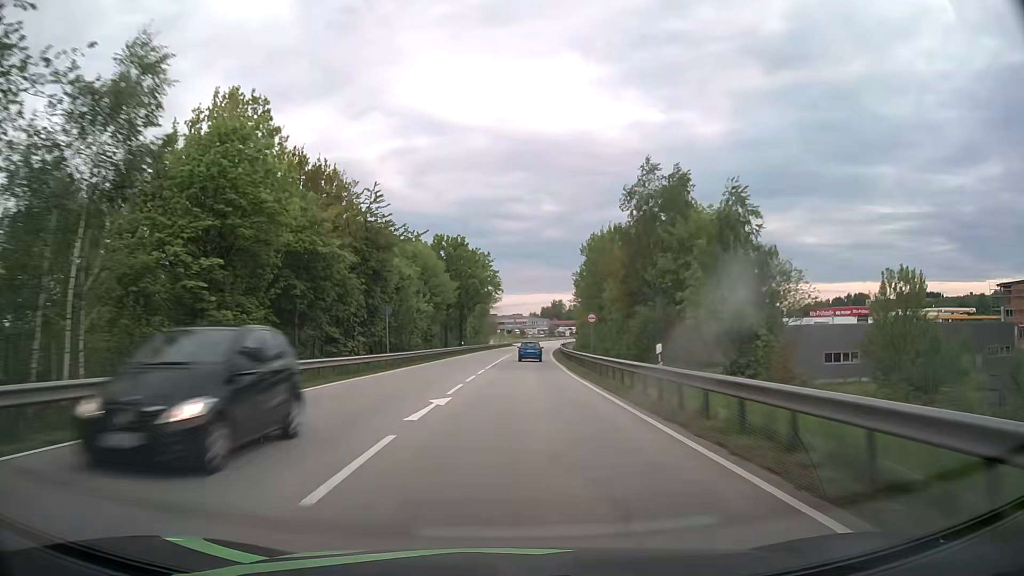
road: primary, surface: asphalt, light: Day
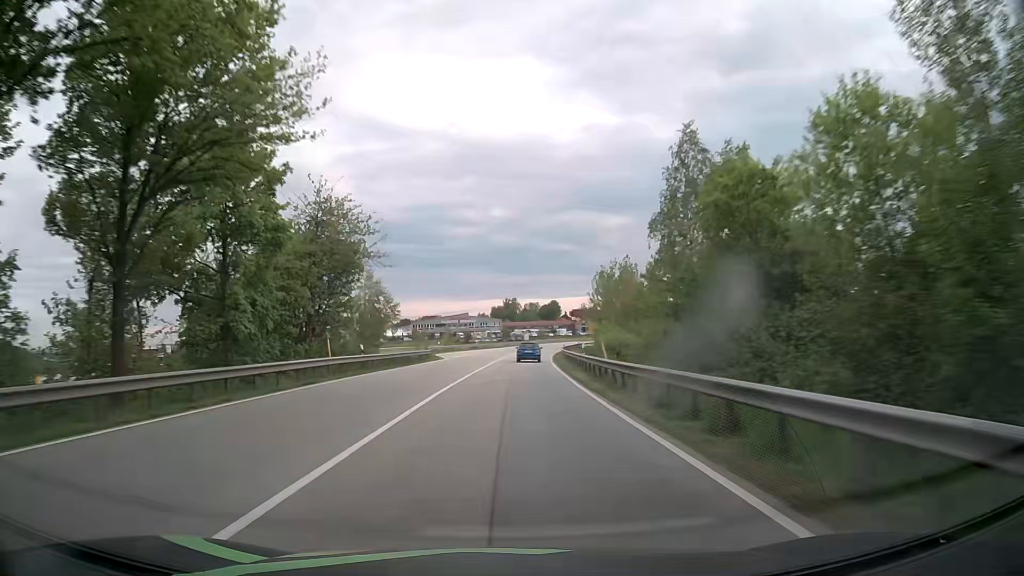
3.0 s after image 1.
(+3.5, +78.8) m; +4°
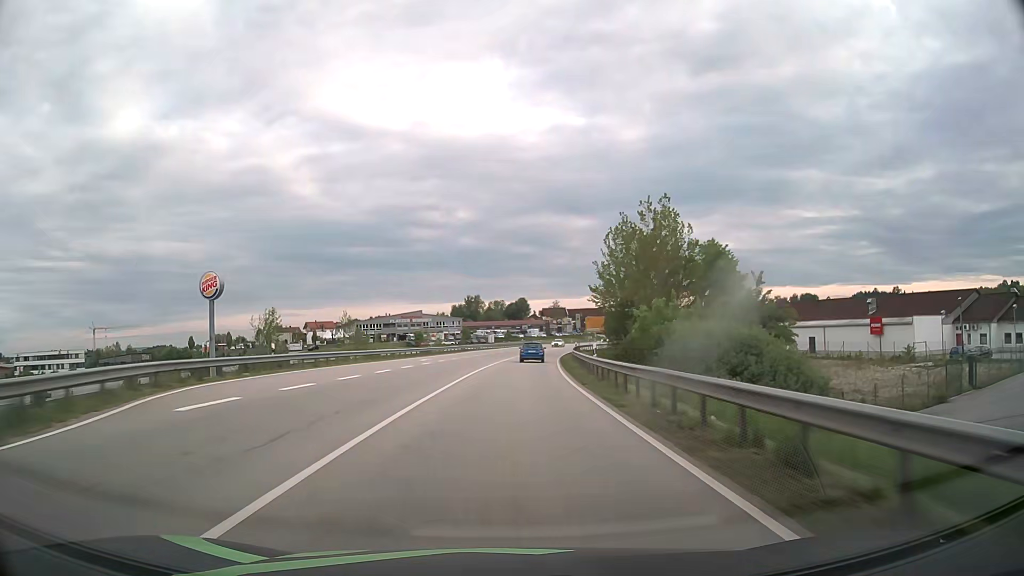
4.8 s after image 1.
(+1.2, +47.1) m; +3°
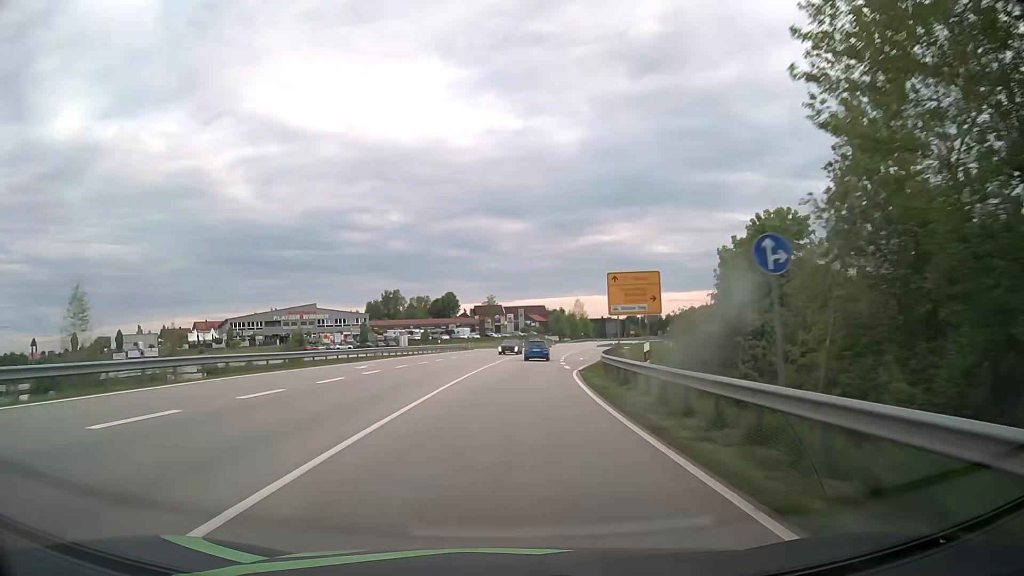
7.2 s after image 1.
(+2.8, +62.3) m; +6°
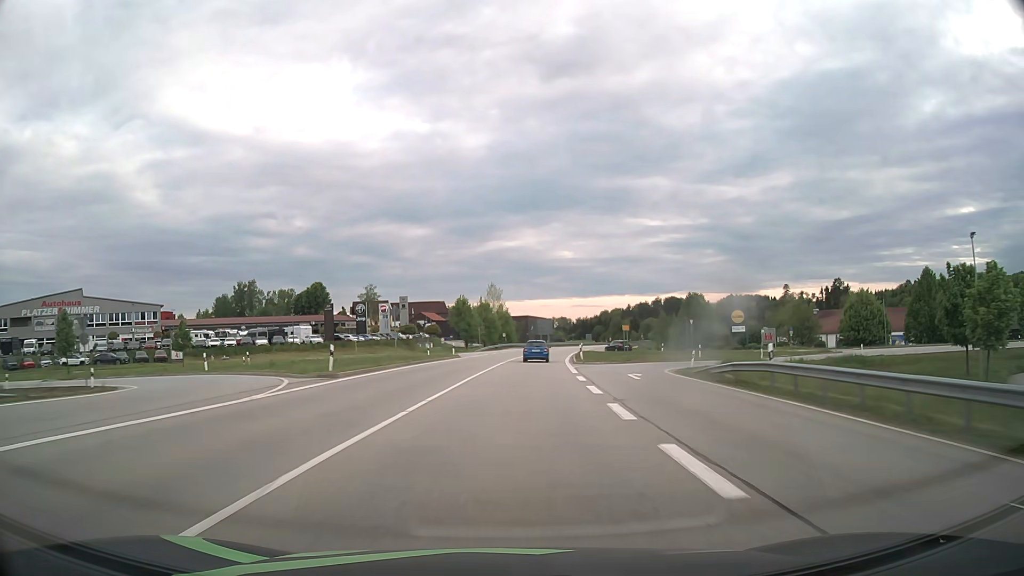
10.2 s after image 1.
(+5.6, +76.7) m; +8°
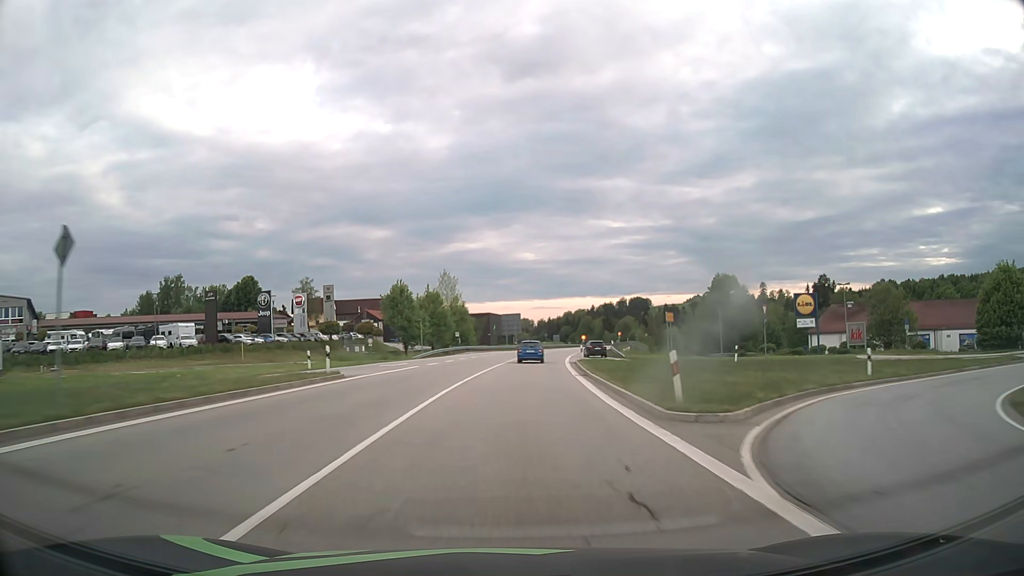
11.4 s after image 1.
(+0.8, +30.1) m; +3°
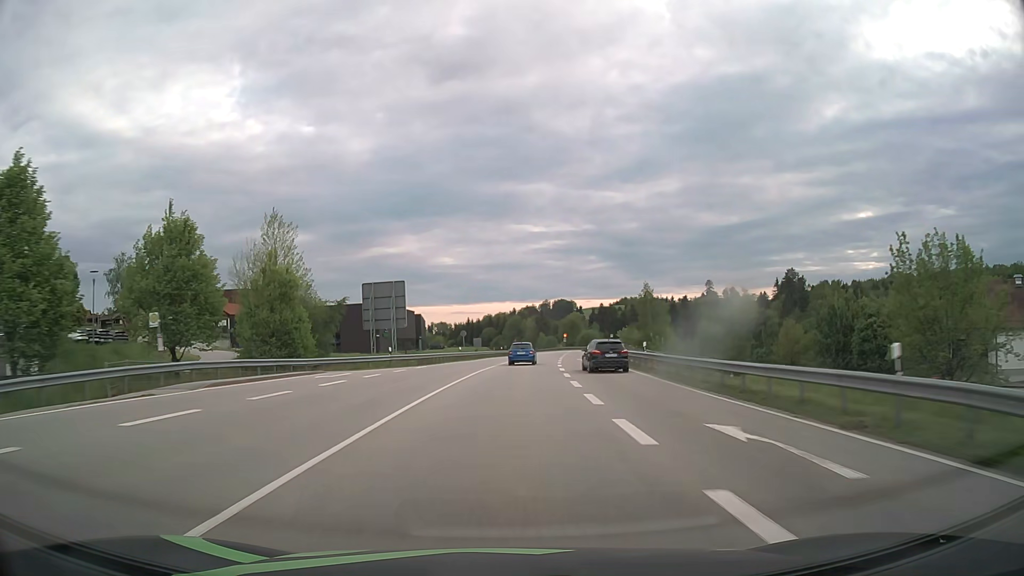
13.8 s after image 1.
(+3.6, +59.1) m; +7°
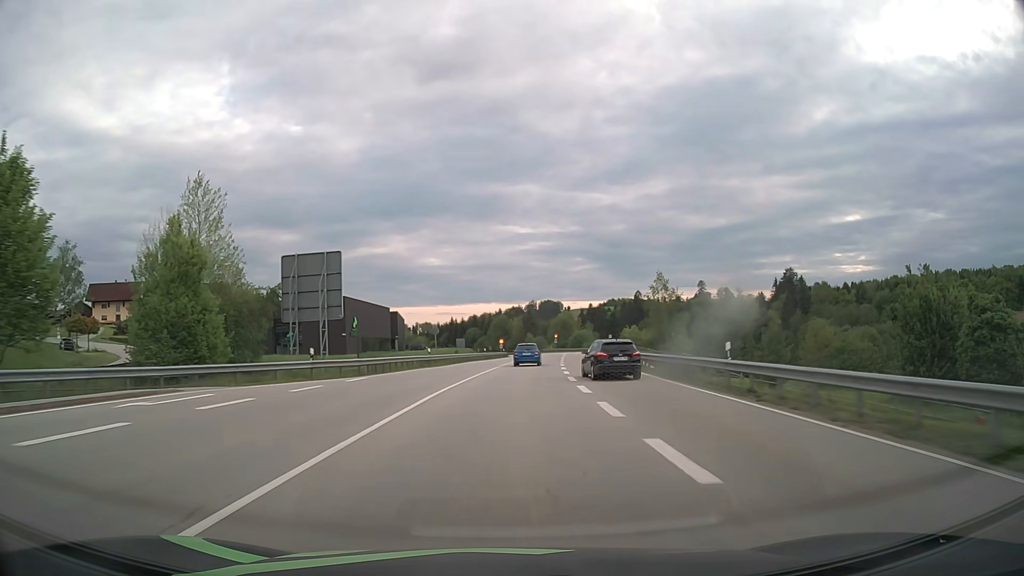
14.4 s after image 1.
(+0.1, +14.7) m; +1°
(0, +10) (0, +20) (+1, +30) (+1, +40) (+2, +50) (+3, +60) (+4, +70) (+4, +80) (+5, +90) (+6, +100) m
